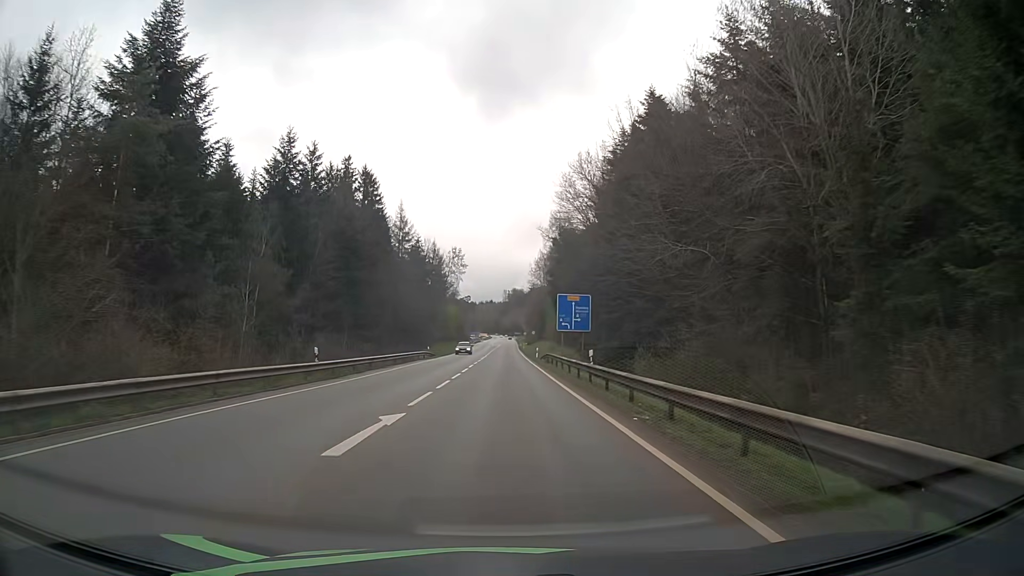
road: secondary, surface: asphalt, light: Day
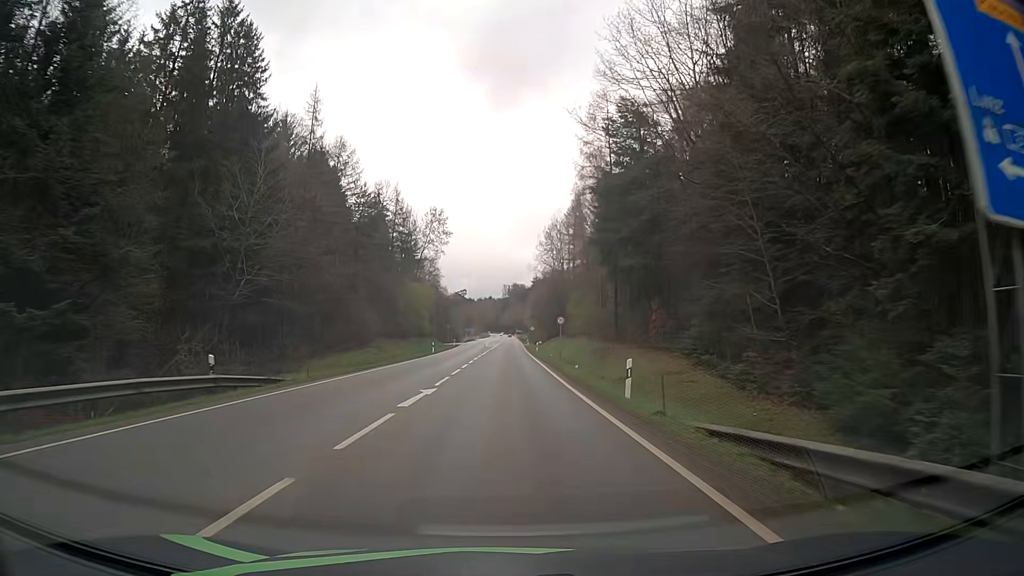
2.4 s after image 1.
(+0.1, +48.2) m; 0°
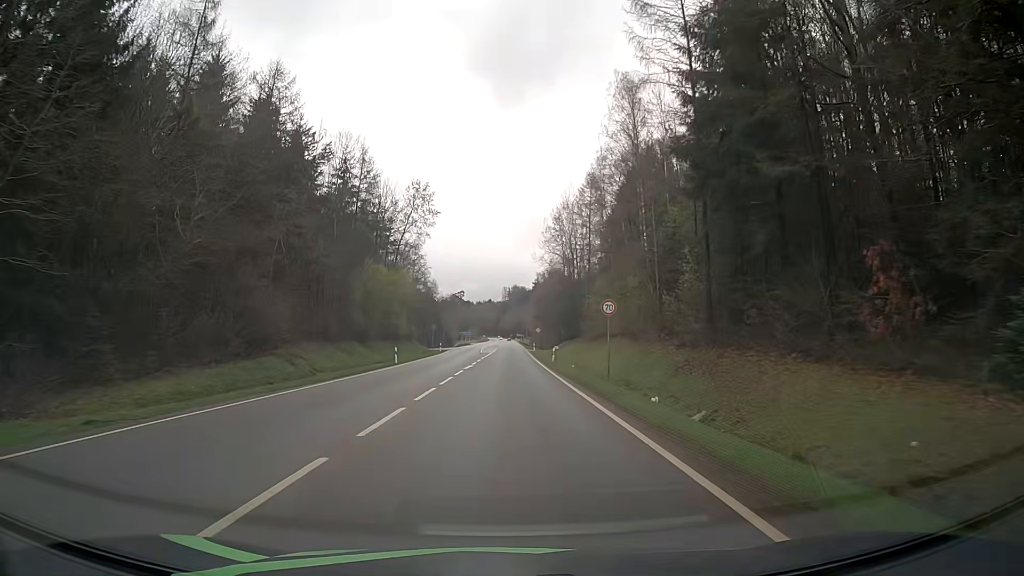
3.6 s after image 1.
(0.0, +22.7) m; 0°
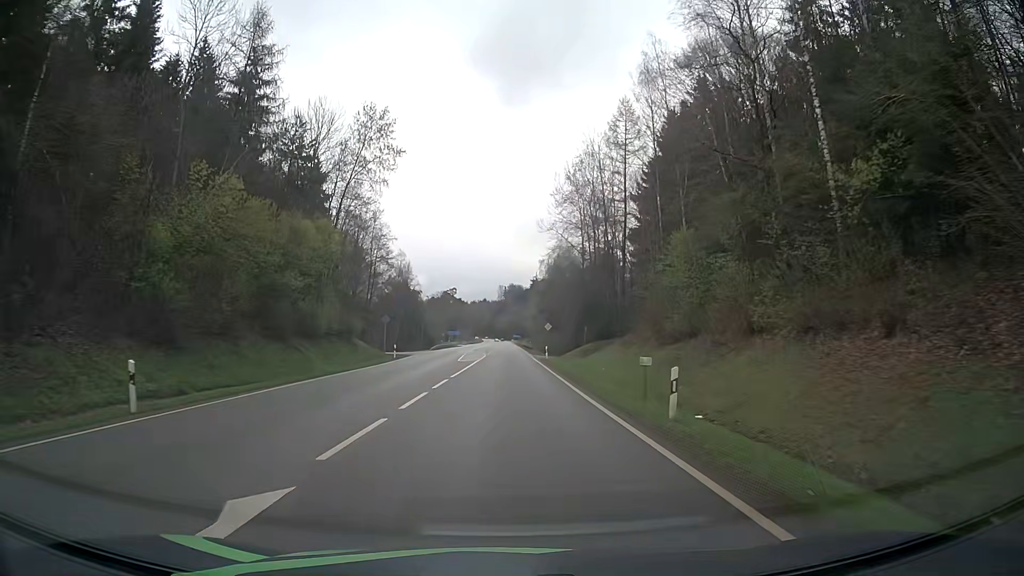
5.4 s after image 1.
(+0.1, +32.0) m; +1°
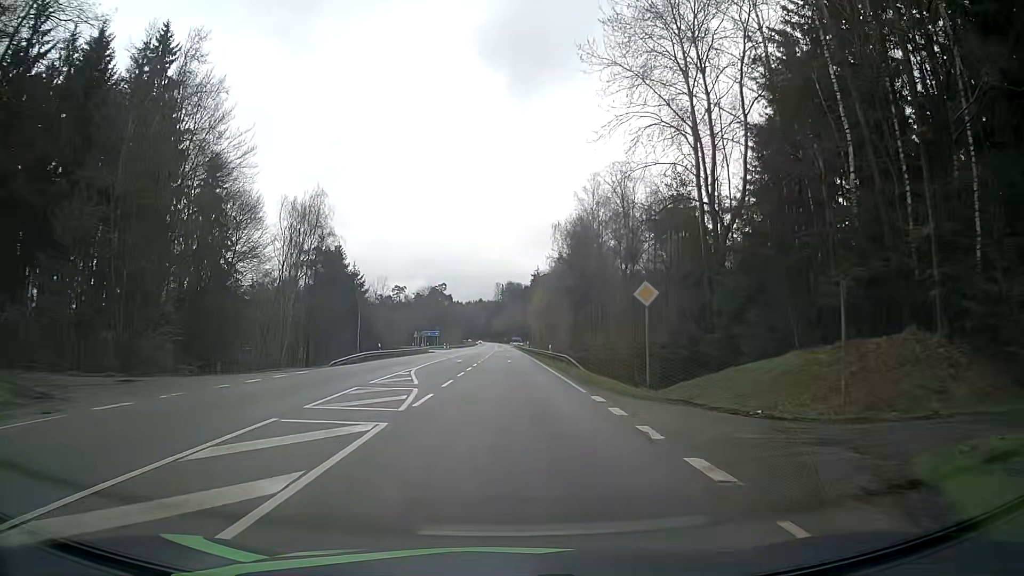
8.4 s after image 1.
(0.0, +50.0) m; 0°
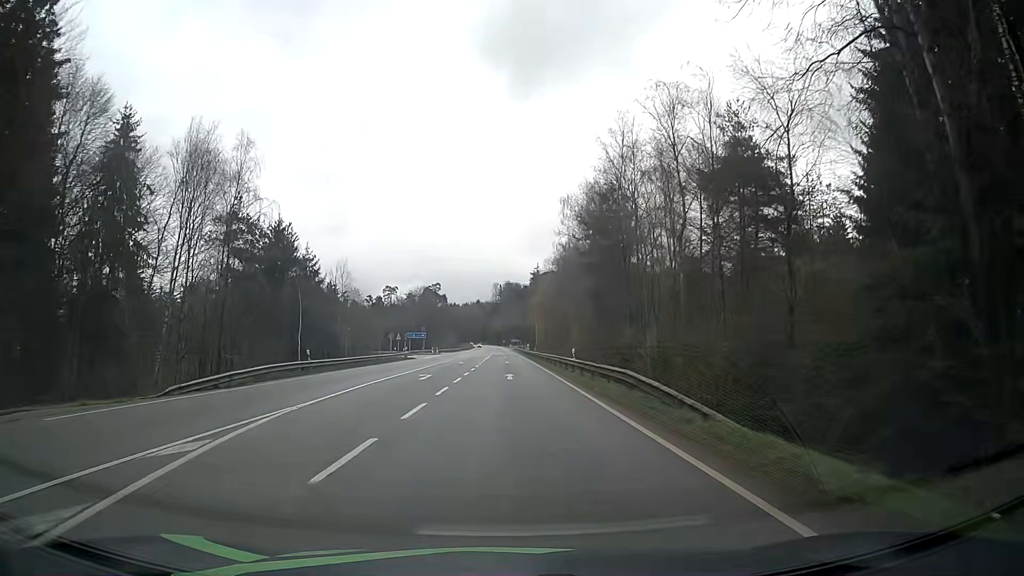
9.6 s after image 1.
(0.0, +19.6) m; 0°
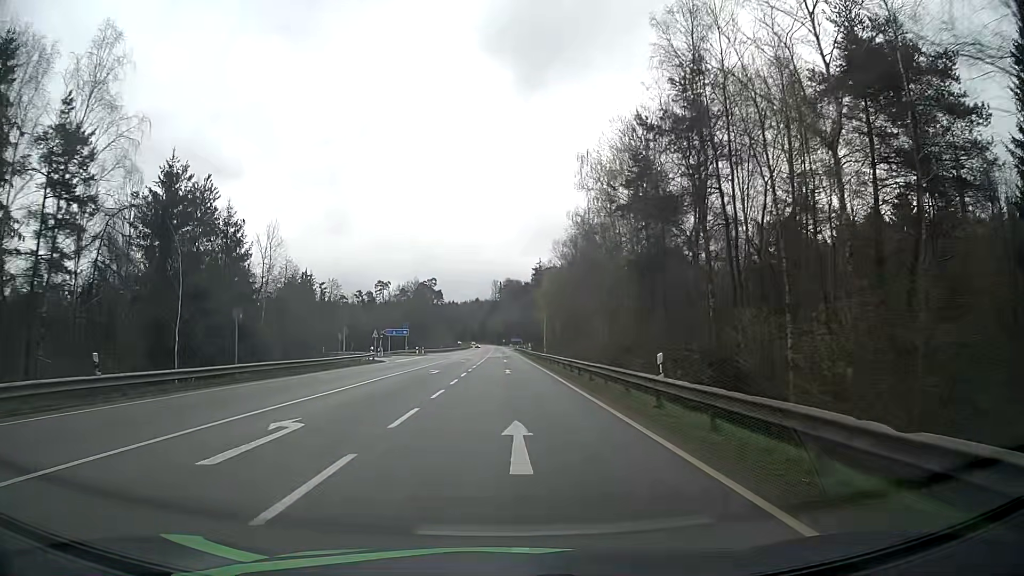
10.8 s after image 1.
(-0.1, +19.5) m; 0°
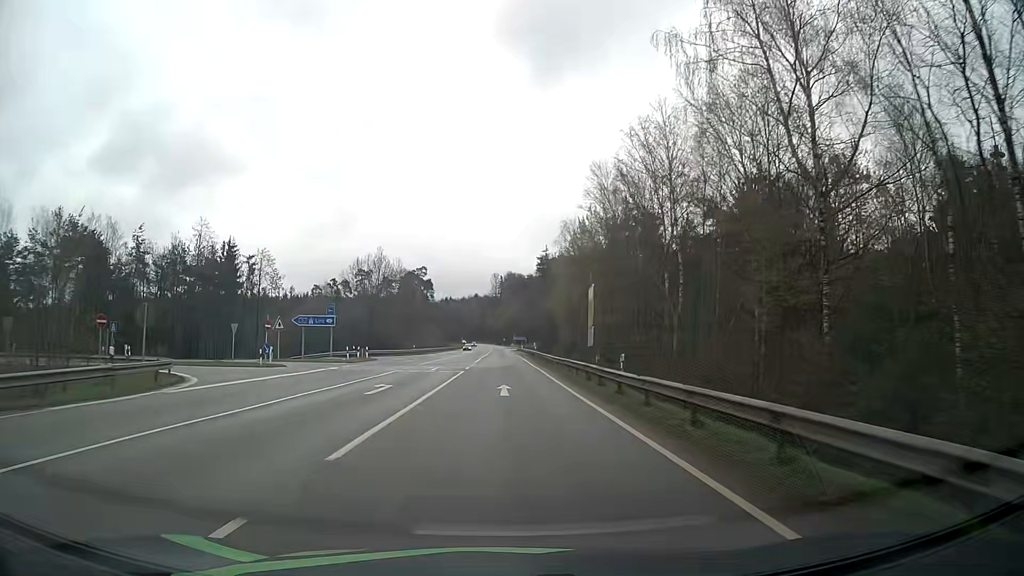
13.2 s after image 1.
(0.0, +39.4) m; 0°
(0, +10) (0, +20) (0, +30) (-1, +40) (-1, +50) (-1, +60) (-1, +70) (-1, +80) (-1, +90) (-2, +100) m
